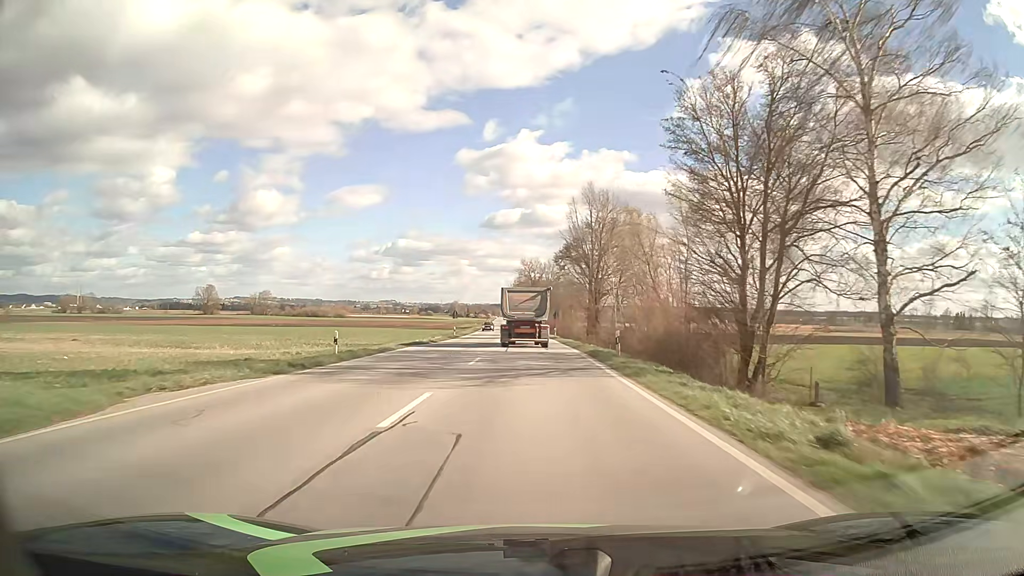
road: primary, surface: asphalt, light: Day
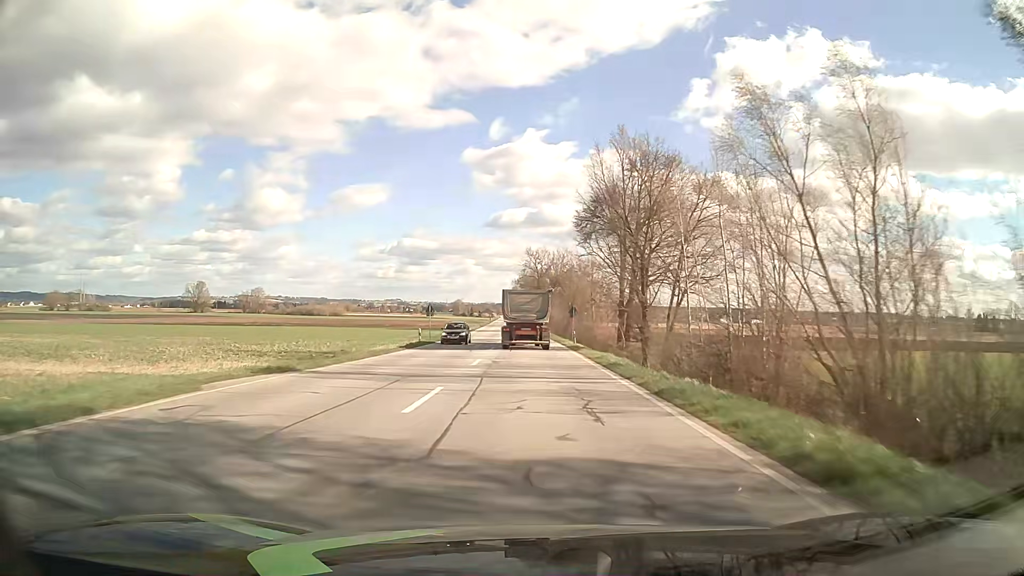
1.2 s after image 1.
(-0.1, +23.5) m; 0°
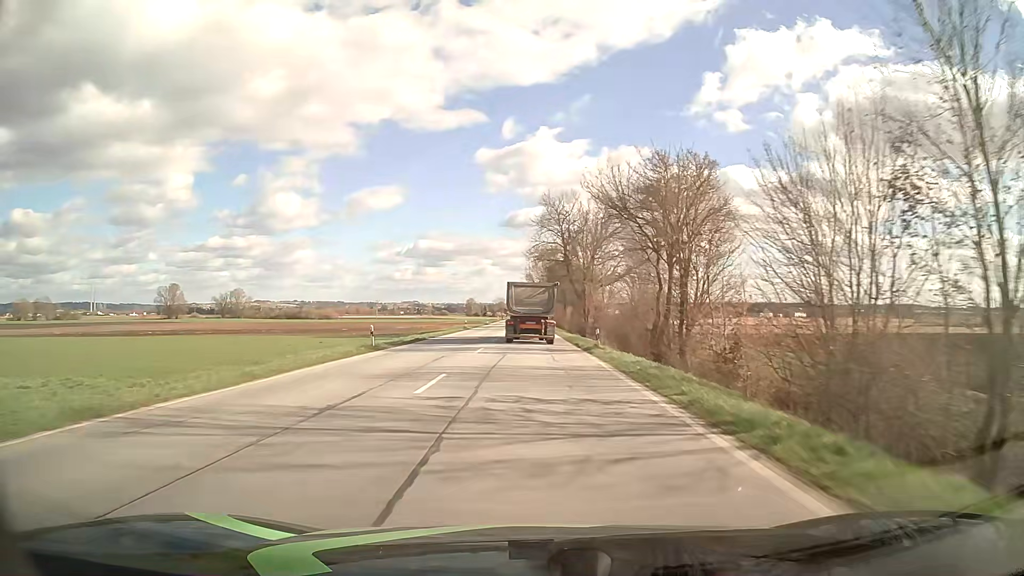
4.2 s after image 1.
(-0.6, +59.0) m; -2°
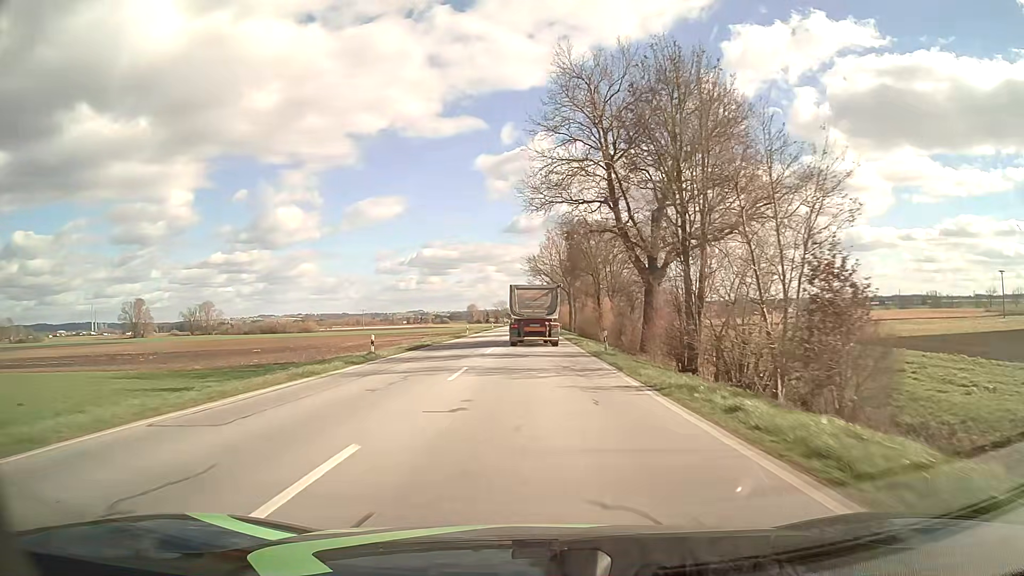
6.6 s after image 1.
(-0.3, +46.5) m; -1°
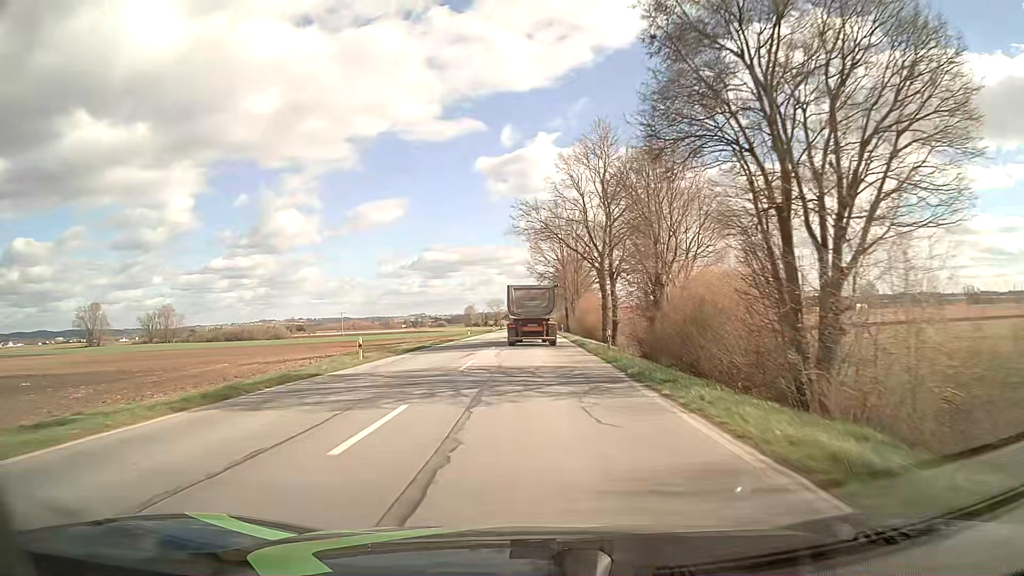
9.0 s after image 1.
(+0.1, +45.7) m; 0°
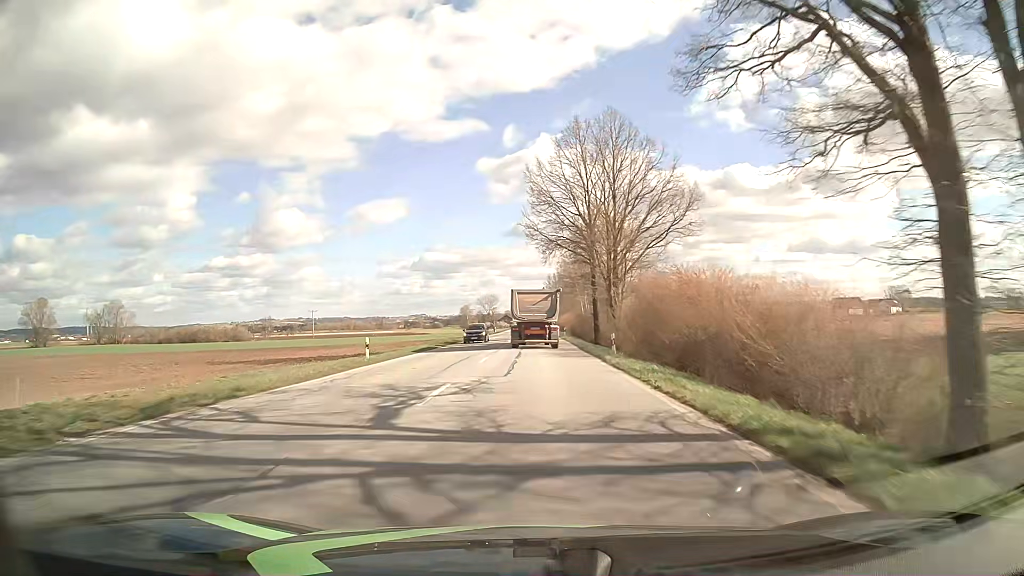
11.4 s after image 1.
(0.0, +45.1) m; 0°
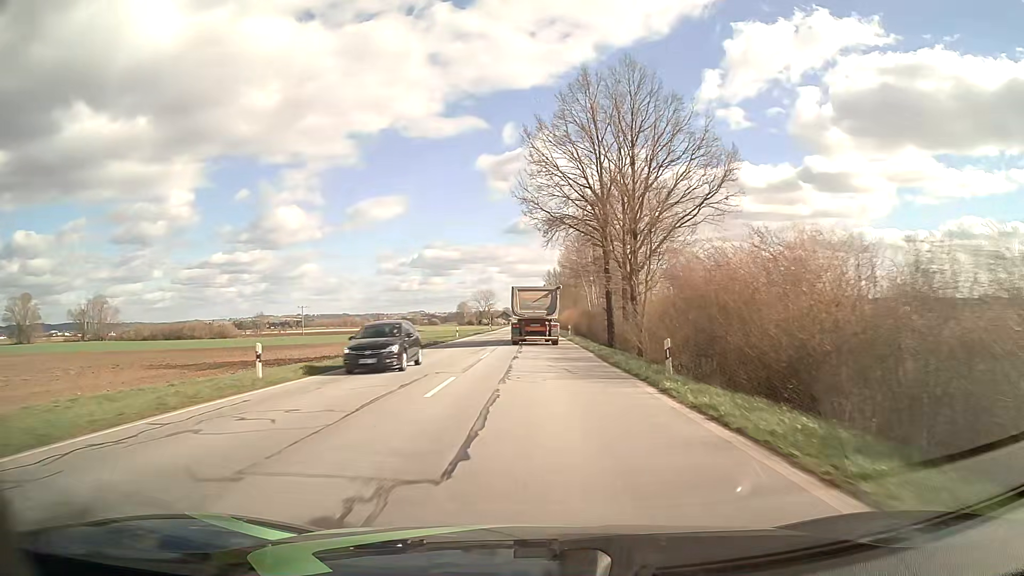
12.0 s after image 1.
(0.0, +11.3) m; 0°
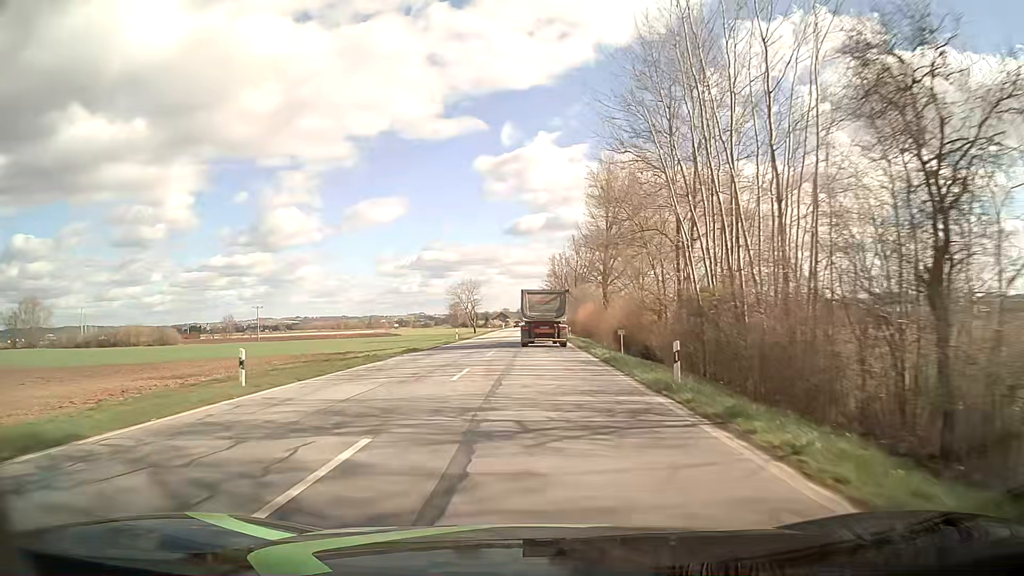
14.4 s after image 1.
(-0.2, +45.5) m; -1°
(0, +10) (0, +20) (0, +30) (0, +40) (0, +50) (0, +60) (0, +70) (0, +80) (0, +90) (+1, +100) m
